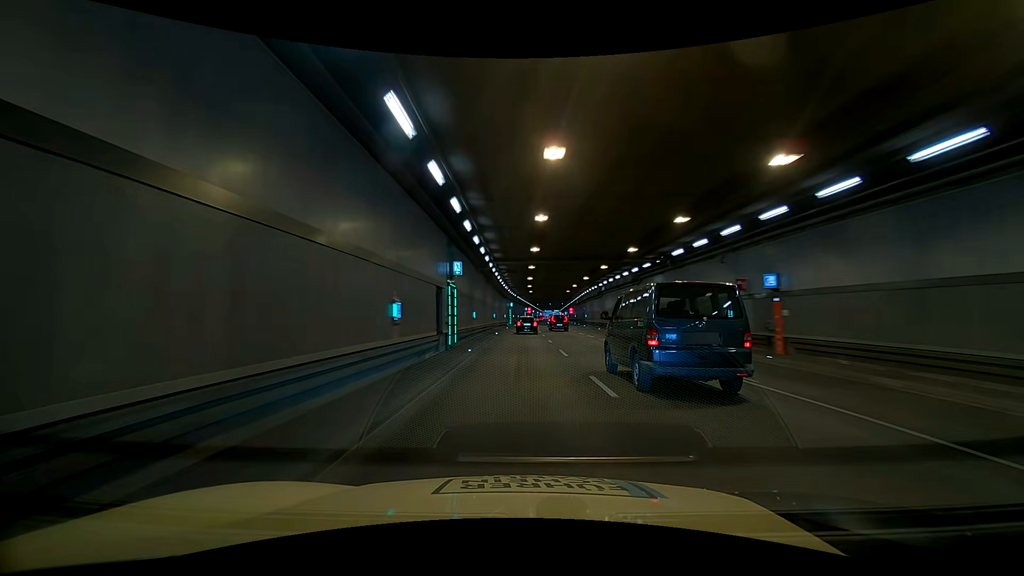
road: trunk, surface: asphalt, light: Day
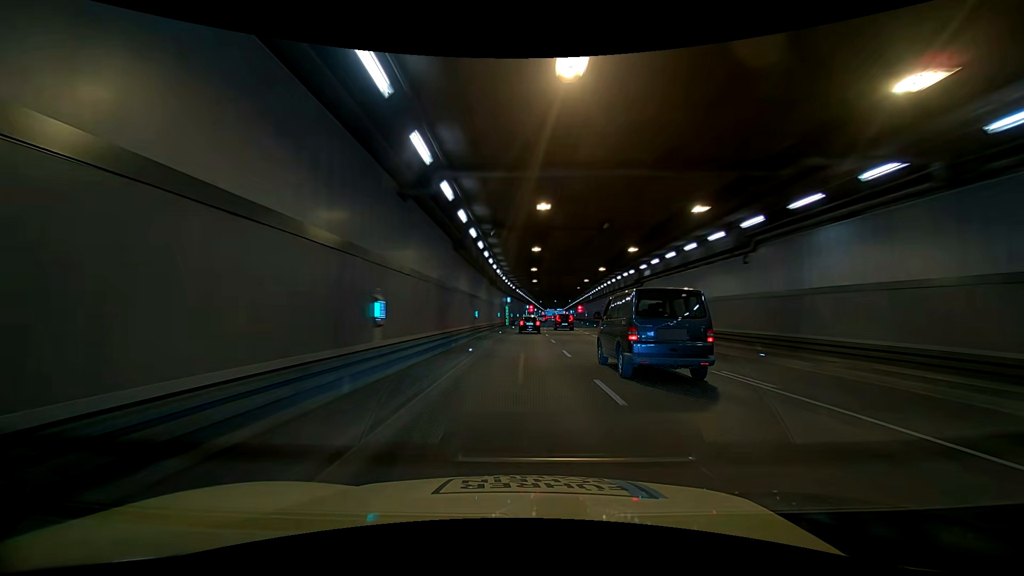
(-0.1, +18.8) m; -2°
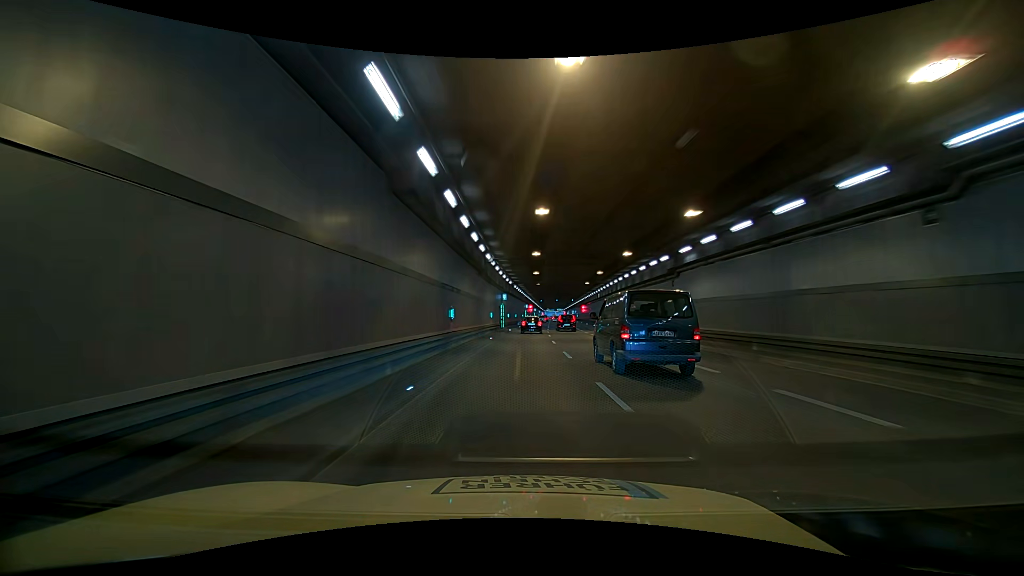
(-0.2, +9.4) m; -1°
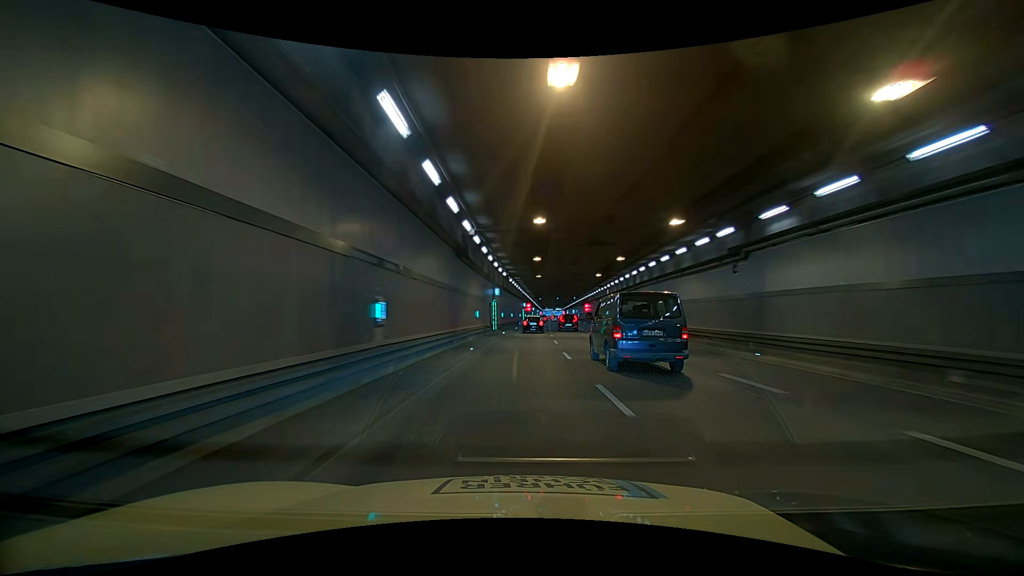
(0.0, +9.4) m; 0°
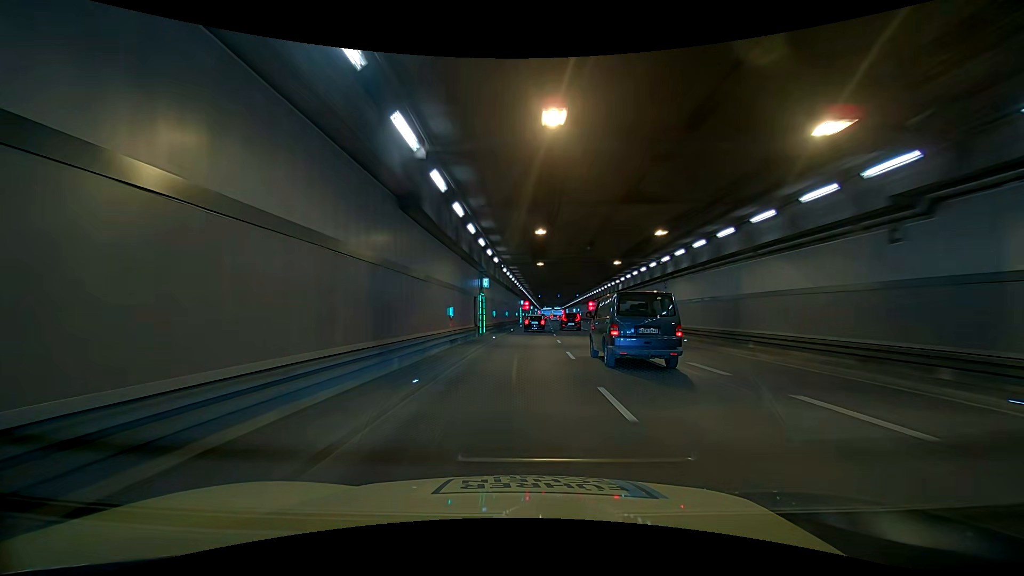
(0.0, +9.4) m; 0°
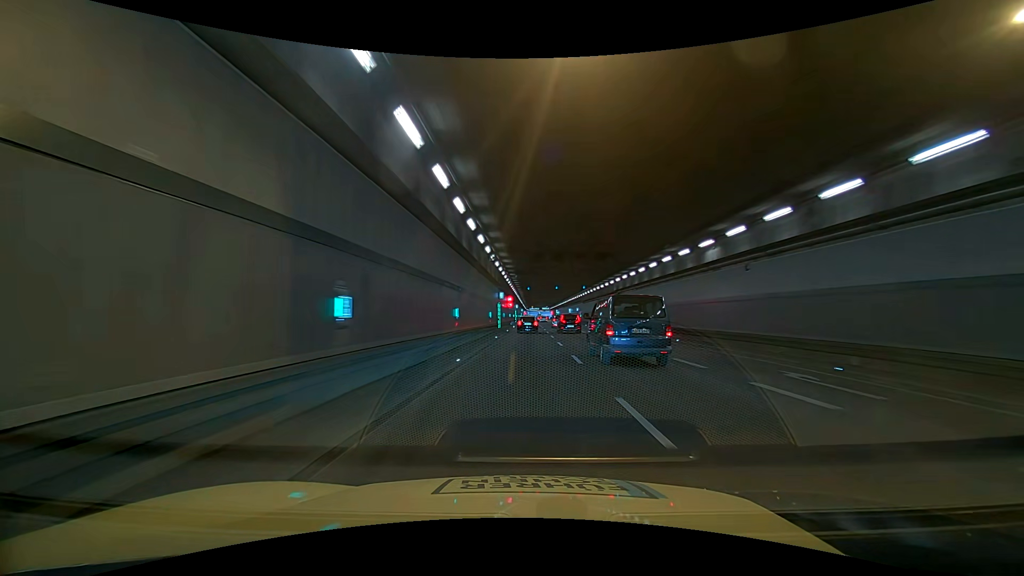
(0.0, +28.3) m; 0°
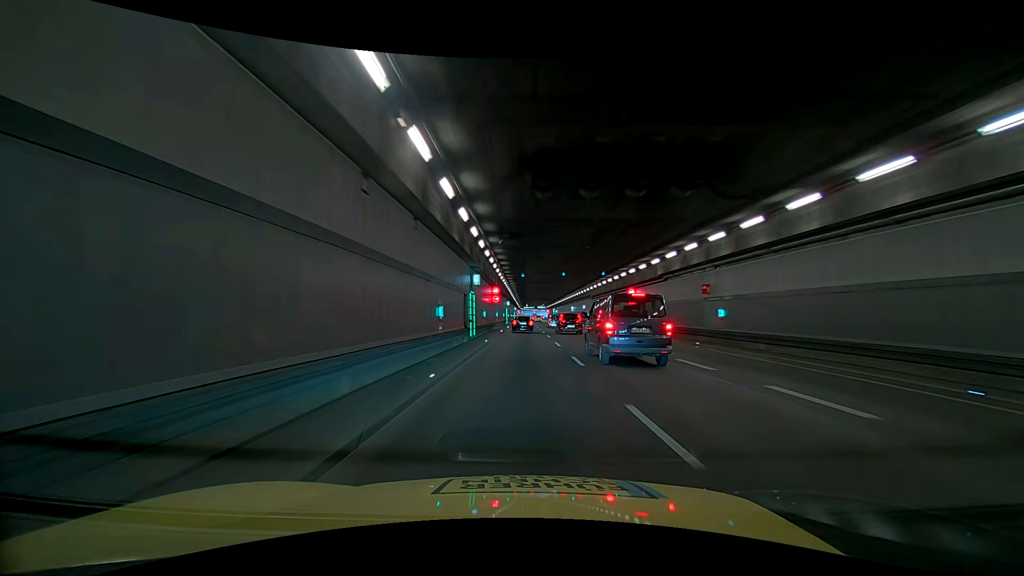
(0.0, +18.9) m; 0°
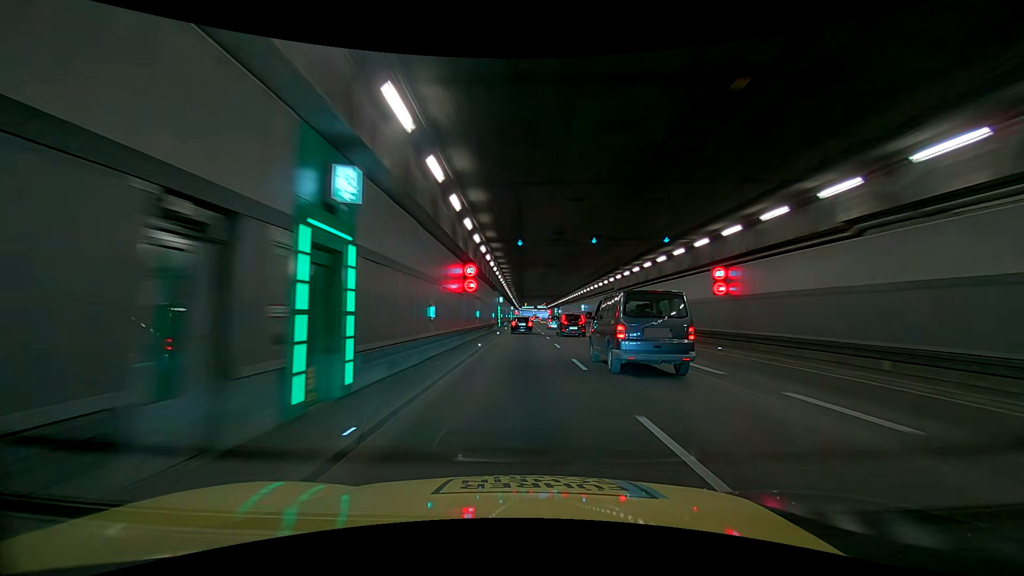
(0.0, +18.9) m; 0°
